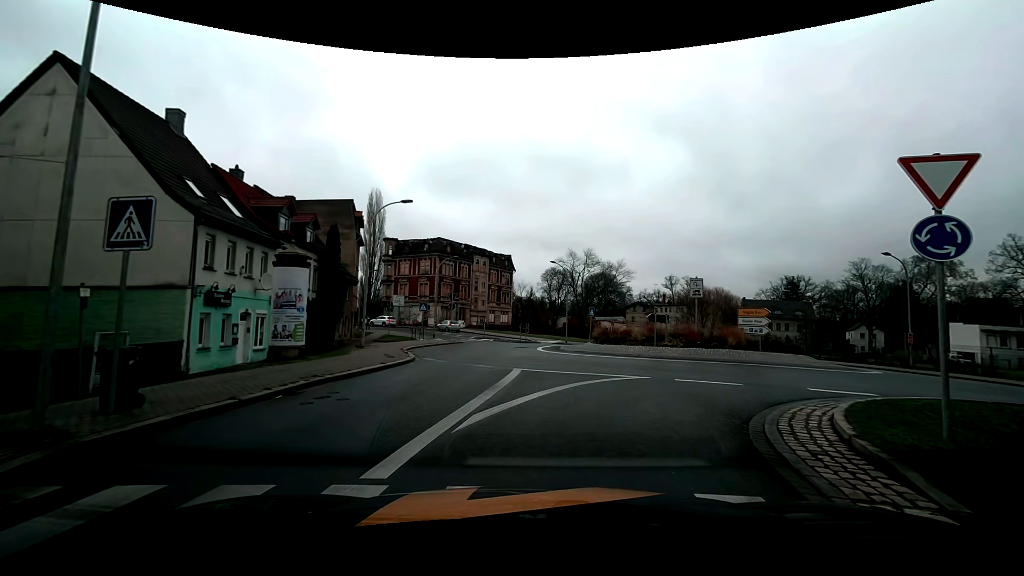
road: tertiary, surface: asphalt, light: Day
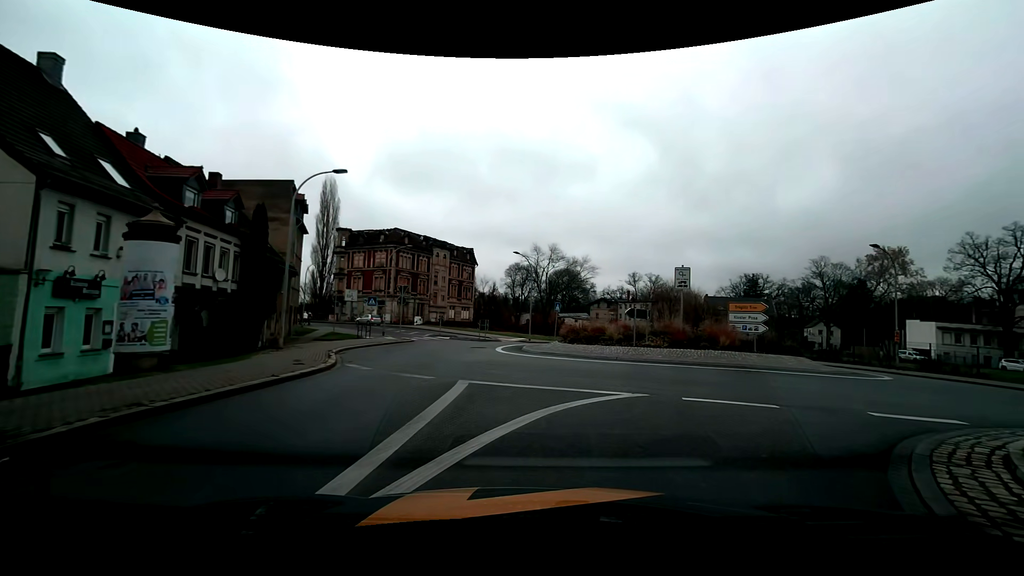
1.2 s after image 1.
(+0.1, +4.1) m; +4°
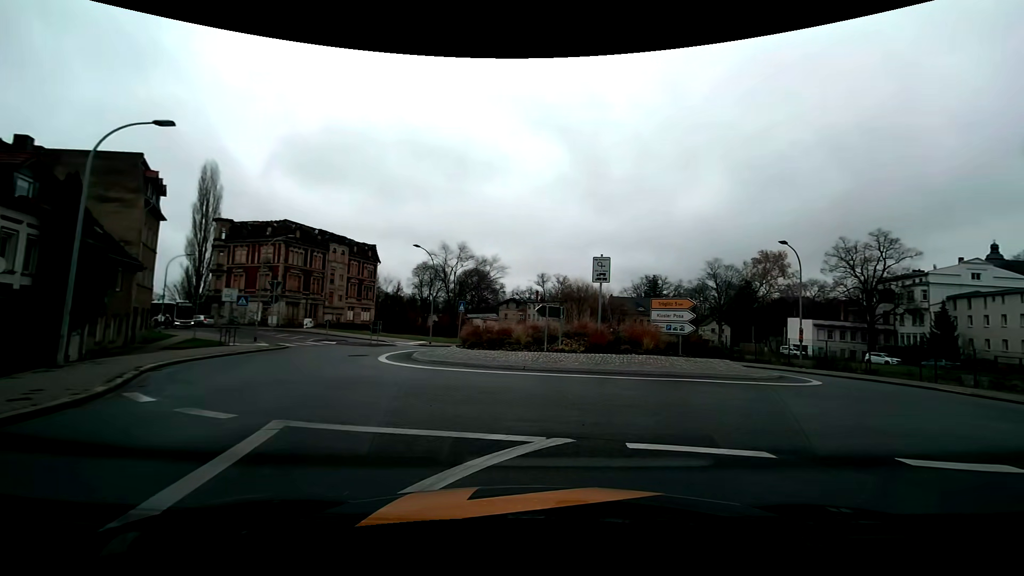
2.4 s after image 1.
(+0.4, +4.0) m; +11°
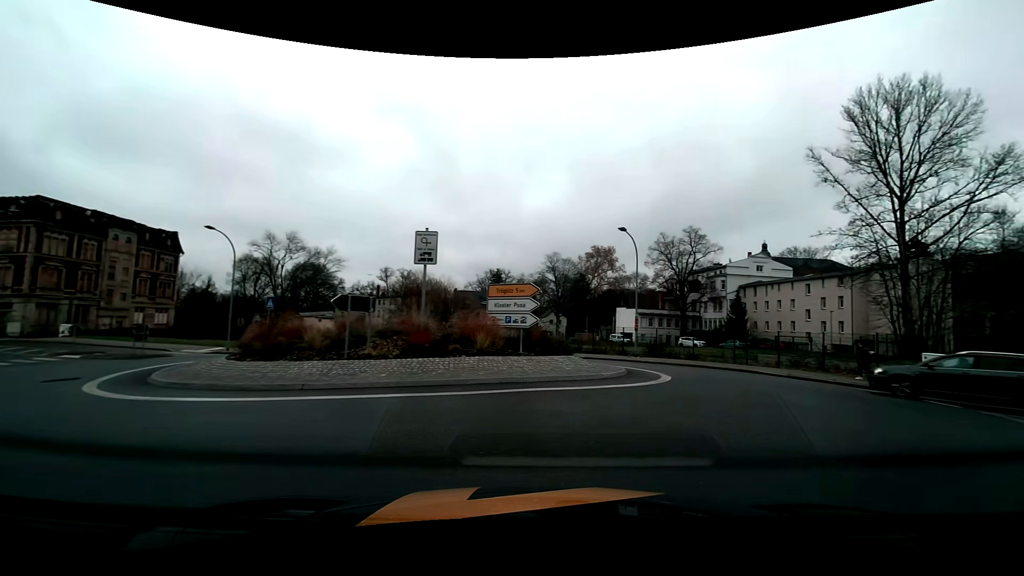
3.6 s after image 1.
(+0.6, +4.1) m; +17°
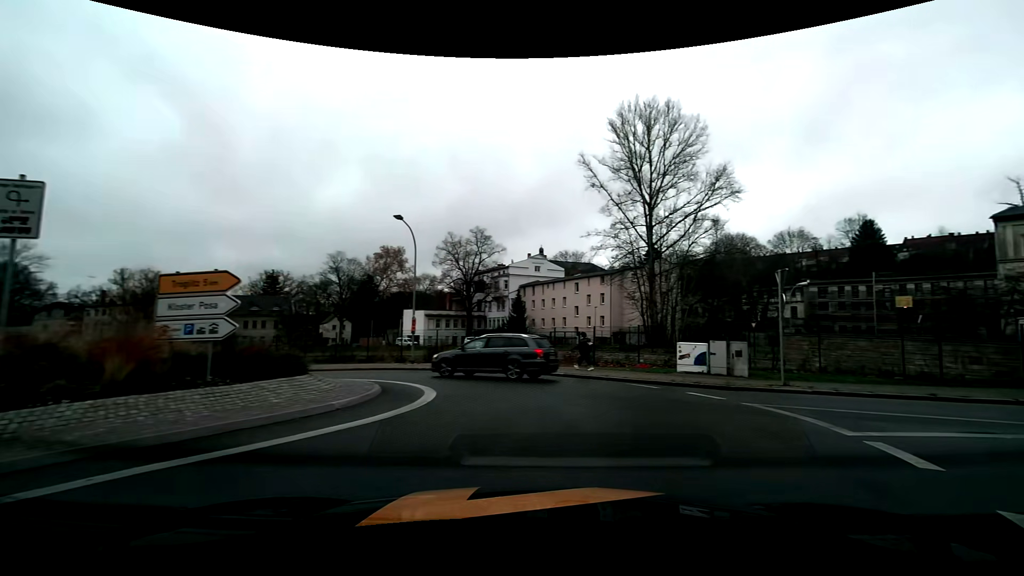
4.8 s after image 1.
(+0.8, +3.8) m; +26°
